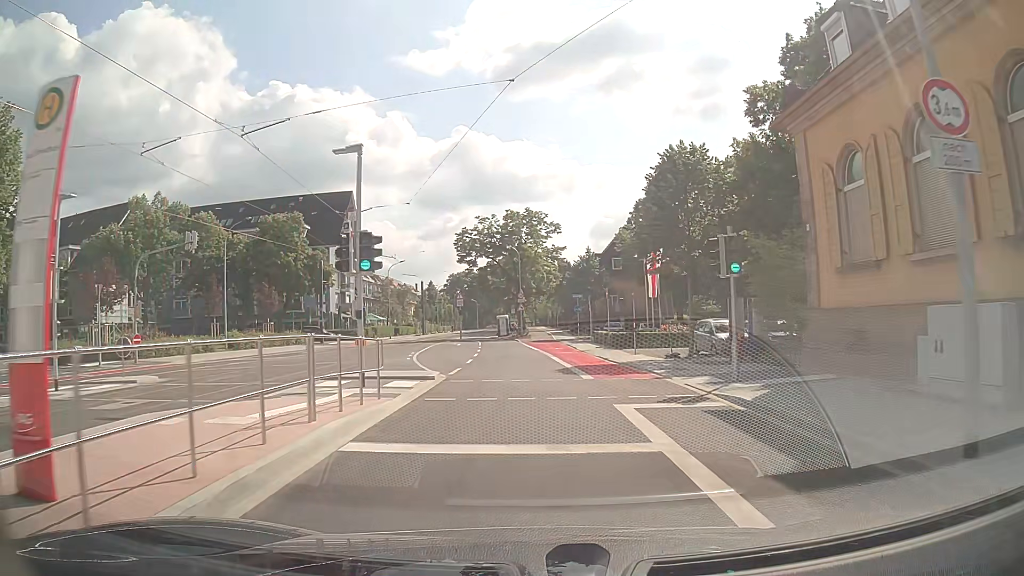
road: secondary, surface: asphalt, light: Day
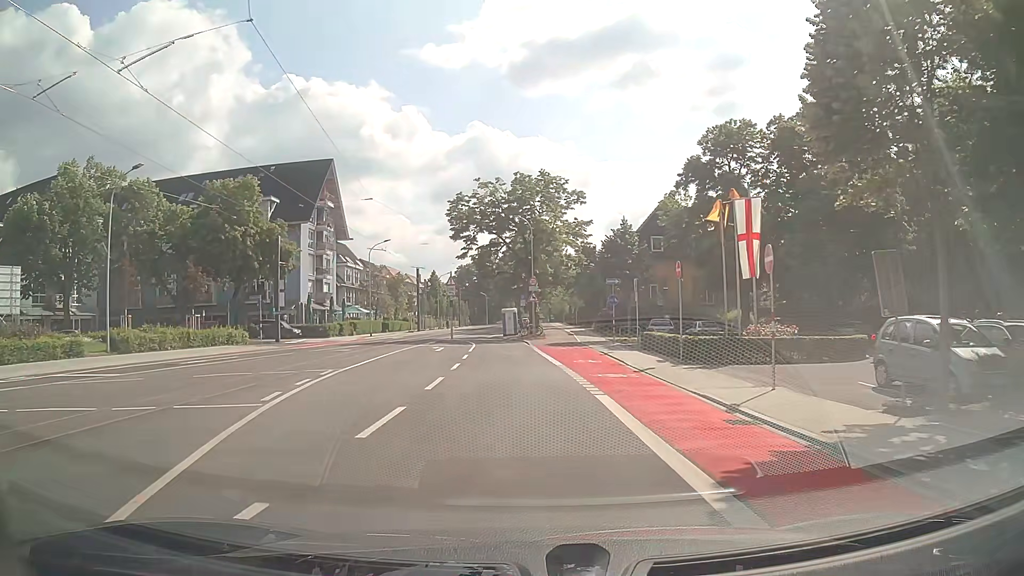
(0.0, +16.5) m; -1°
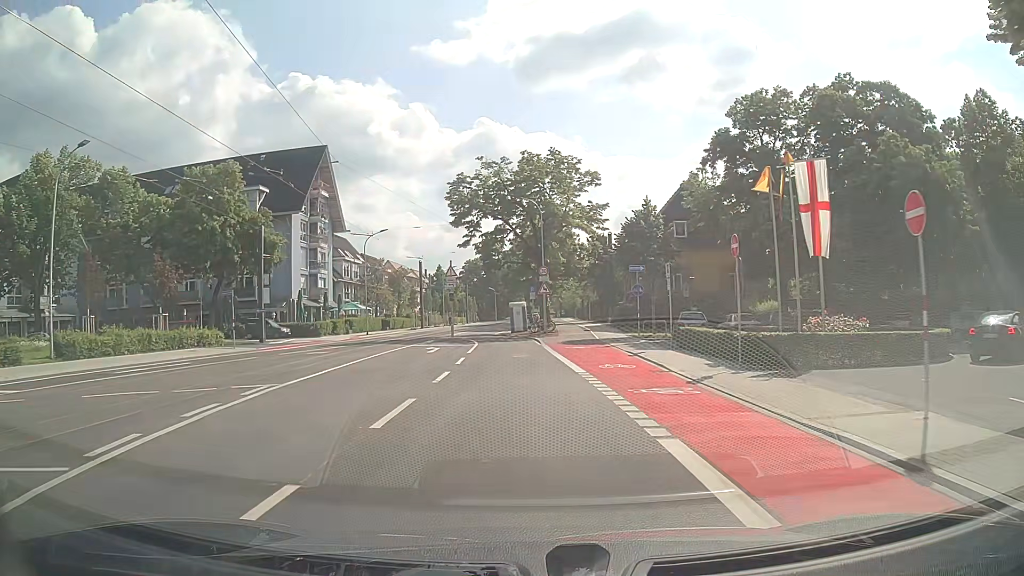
(0.0, +5.6) m; -1°
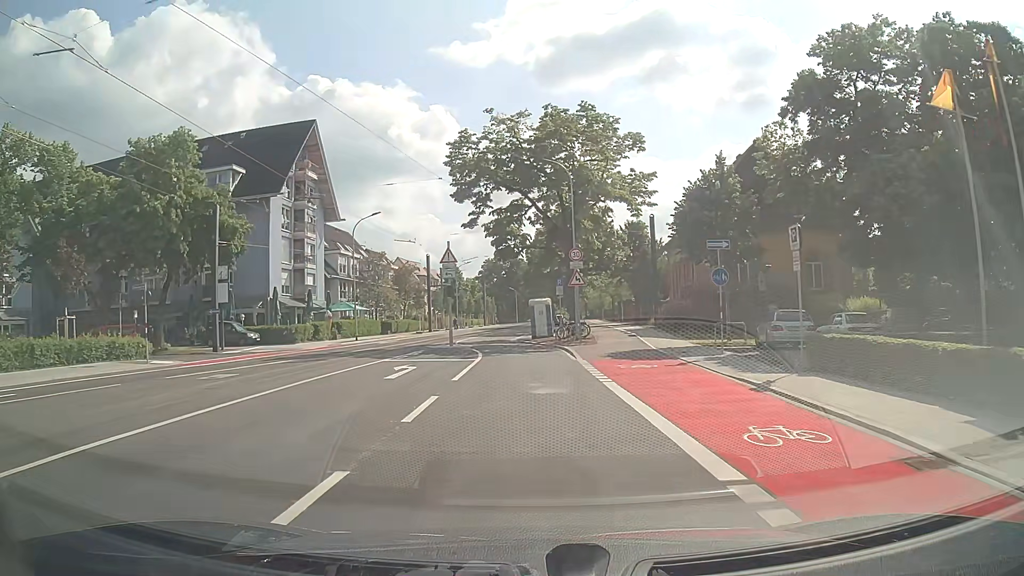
(-0.2, +11.5) m; -2°
(0, +10) (0, +20) (-1, +30) (-2, +40) (-3, +50) (-2, +60) (-1, +70) (-1, +80) (0, +90) (0, +100) m
